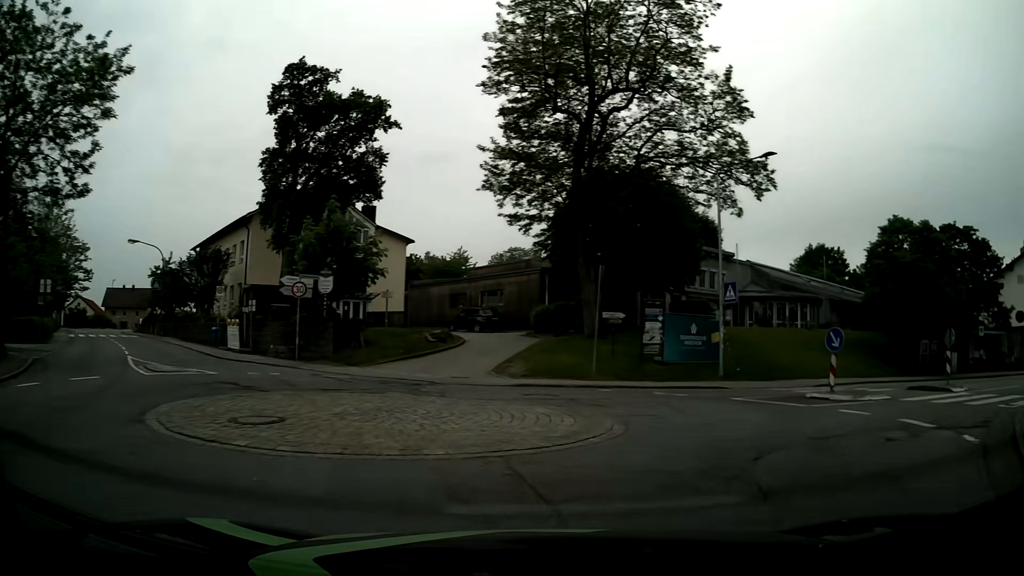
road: tertiary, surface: asphalt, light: Day
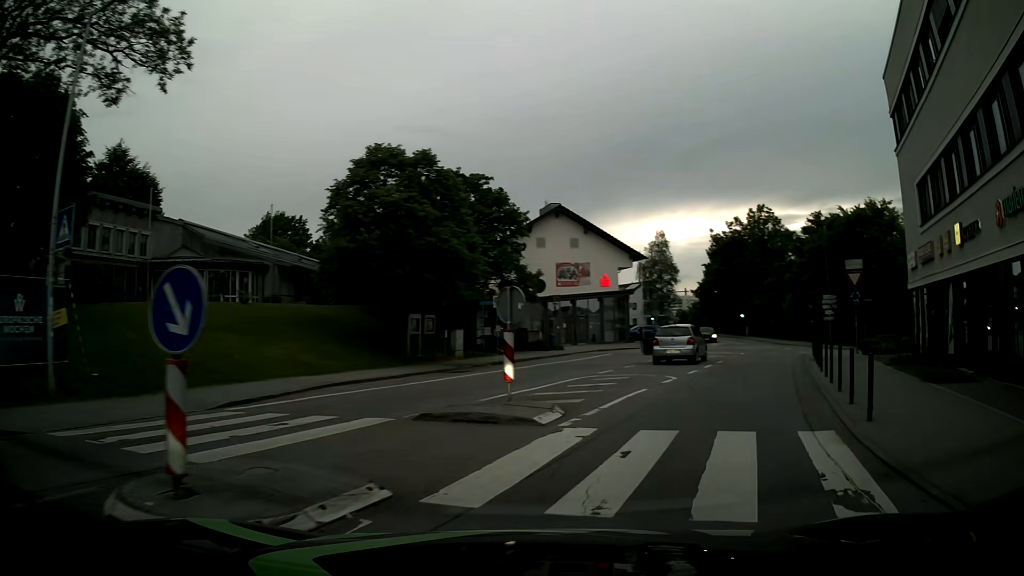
(+4.7, +11.4) m; +45°
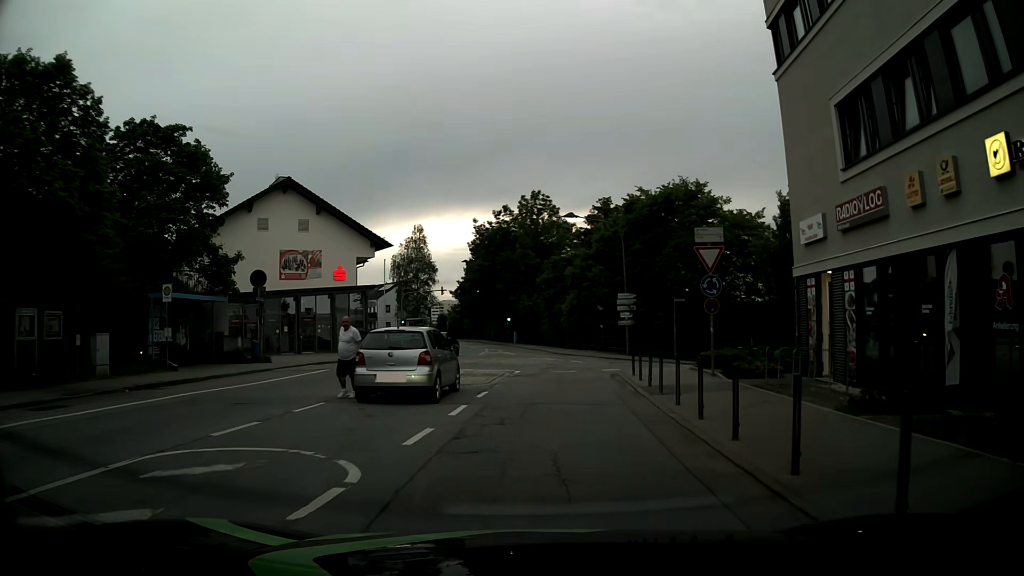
(+2.6, +11.3) m; +22°
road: unclassified
